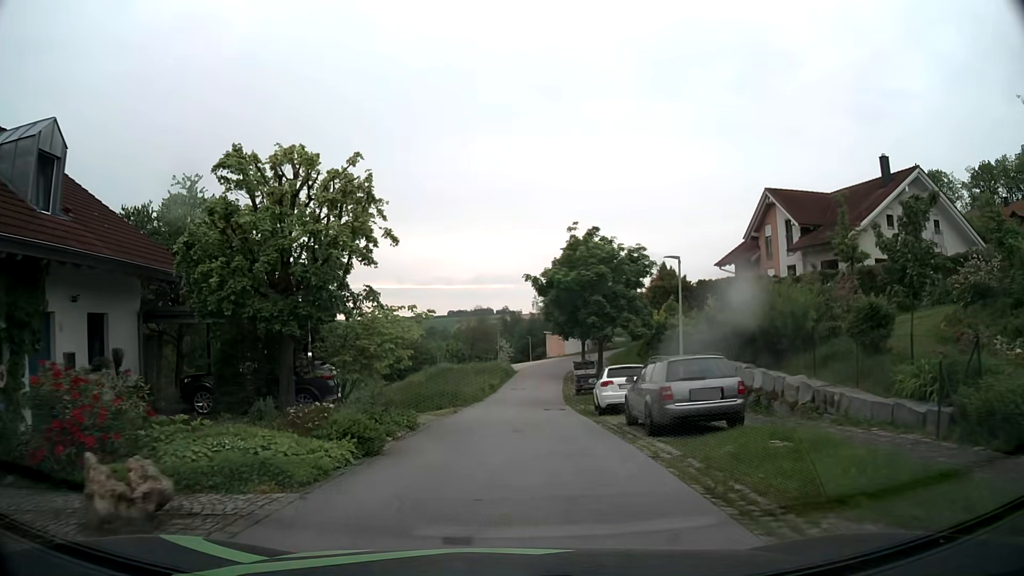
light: Day
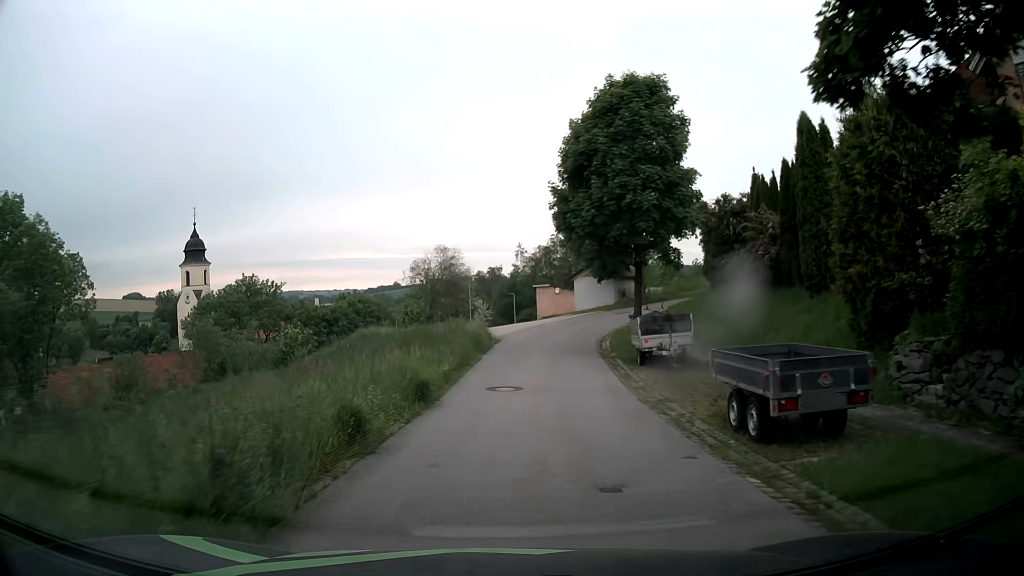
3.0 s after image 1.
(+0.1, +26.2) m; +1°
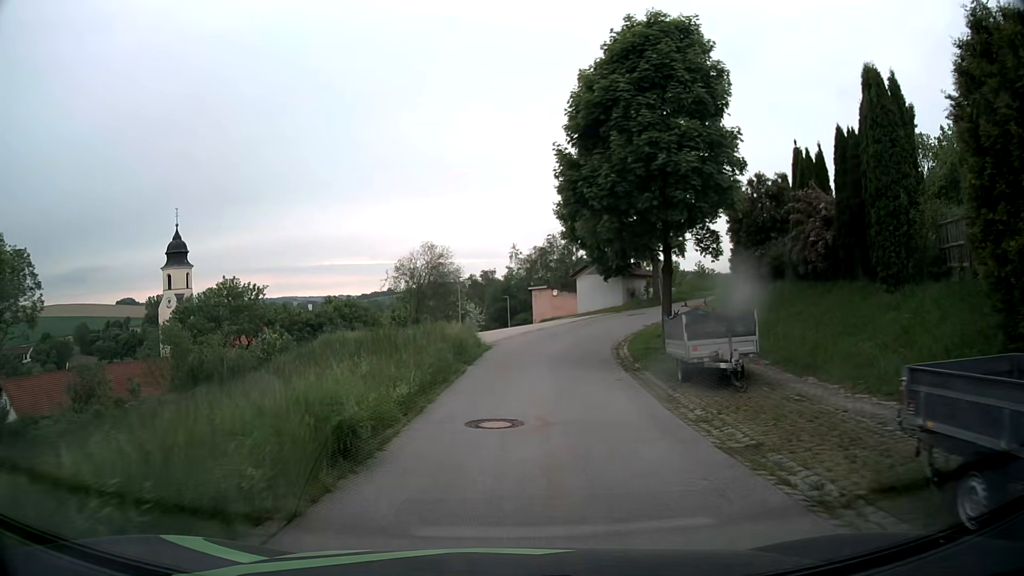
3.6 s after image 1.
(0.0, +5.2) m; +1°
